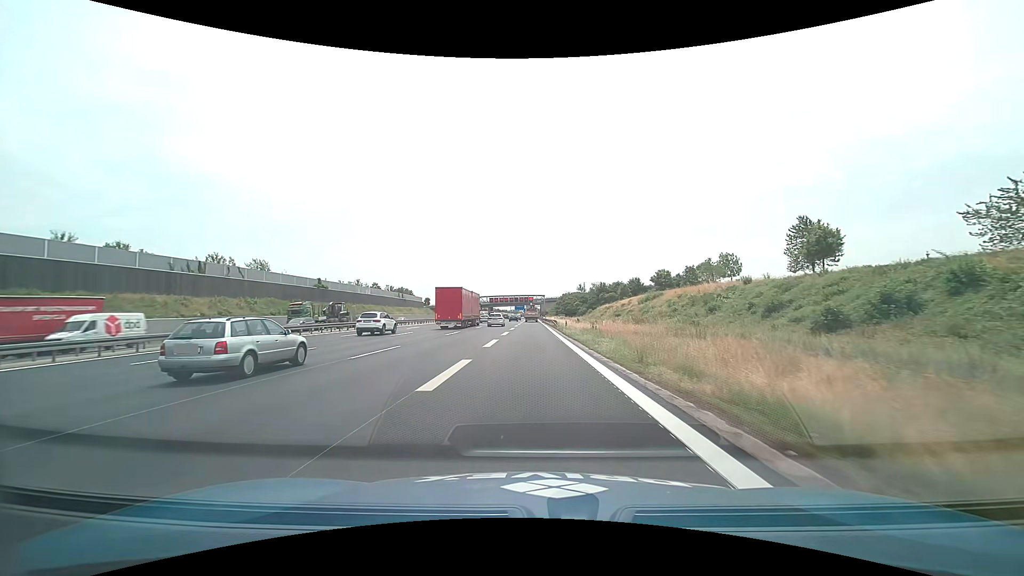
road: motorway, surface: asphalt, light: Day
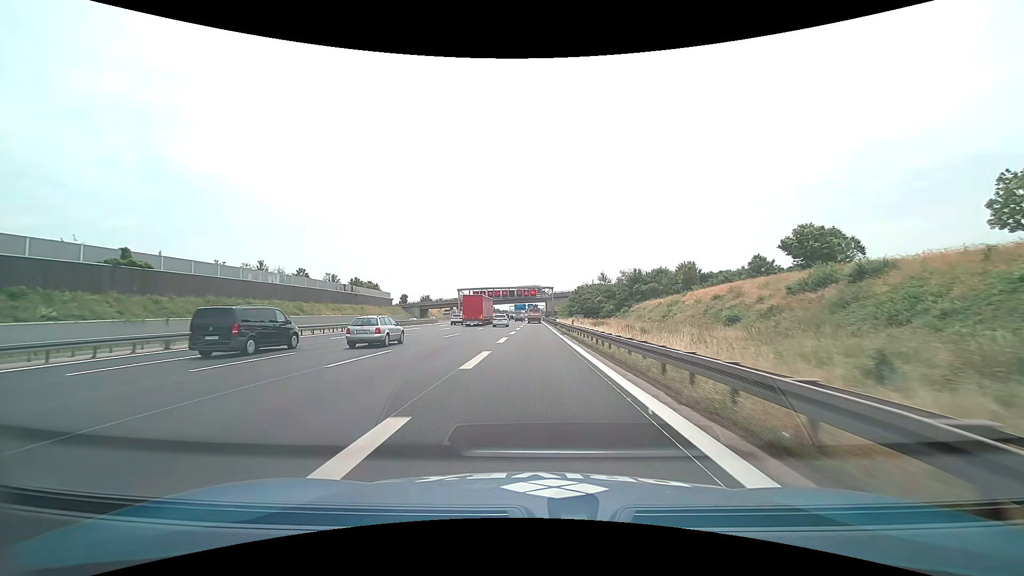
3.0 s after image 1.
(-0.1, +57.2) m; 0°
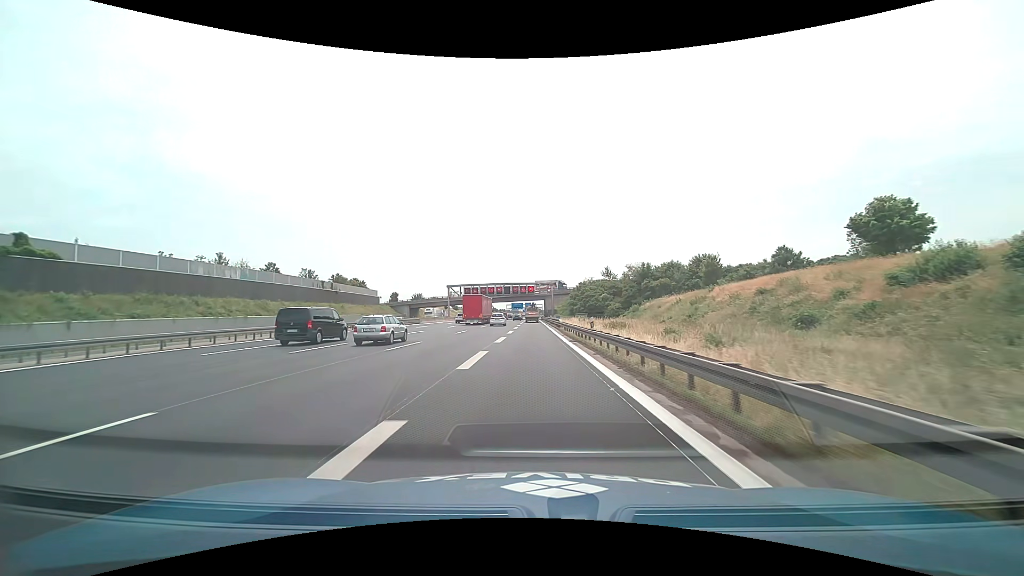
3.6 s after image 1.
(0.0, +12.3) m; 0°
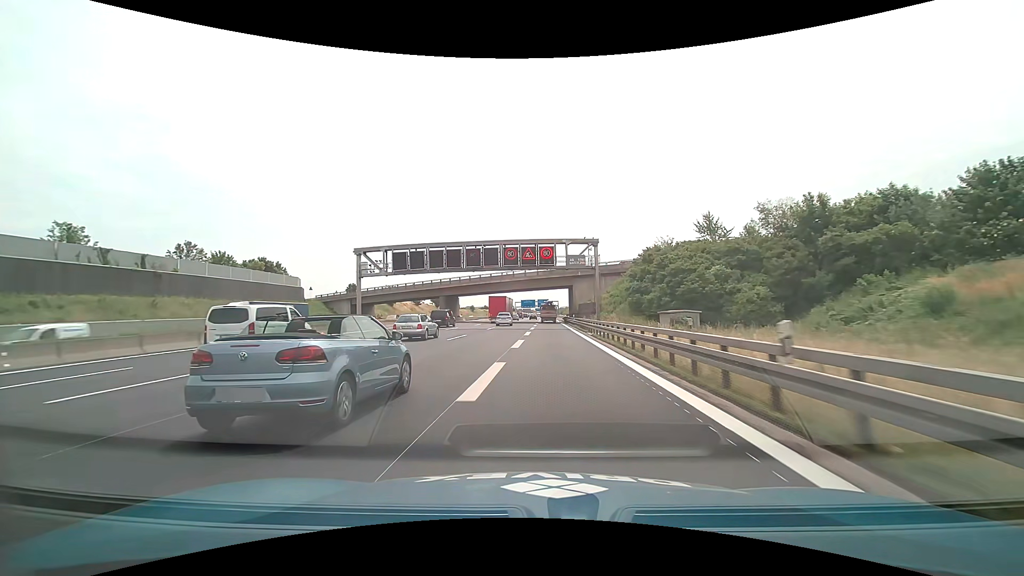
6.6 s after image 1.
(-0.5, +65.4) m; -1°
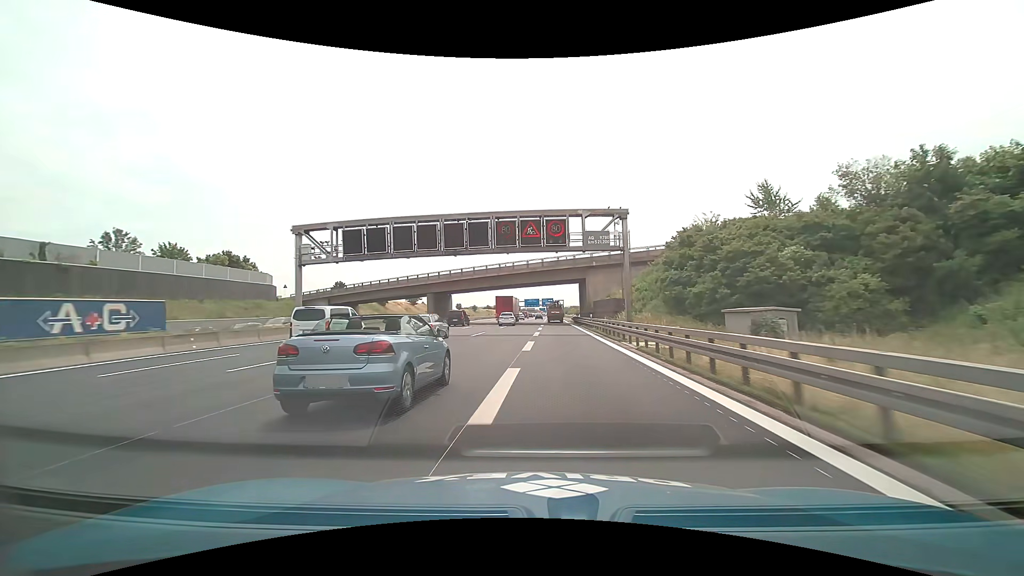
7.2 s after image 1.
(-0.1, +13.8) m; 0°
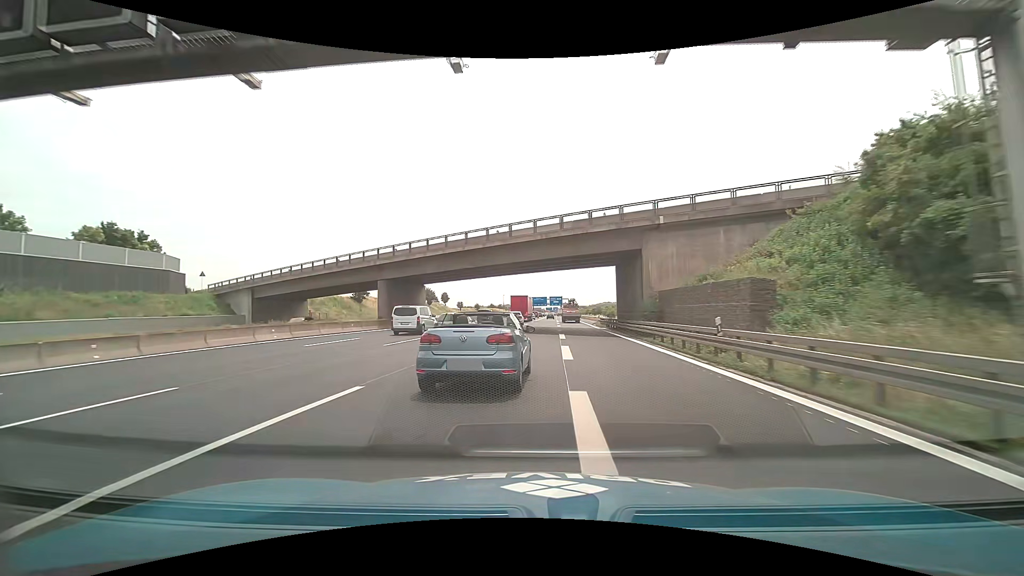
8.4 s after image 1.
(-0.4, +27.9) m; -1°
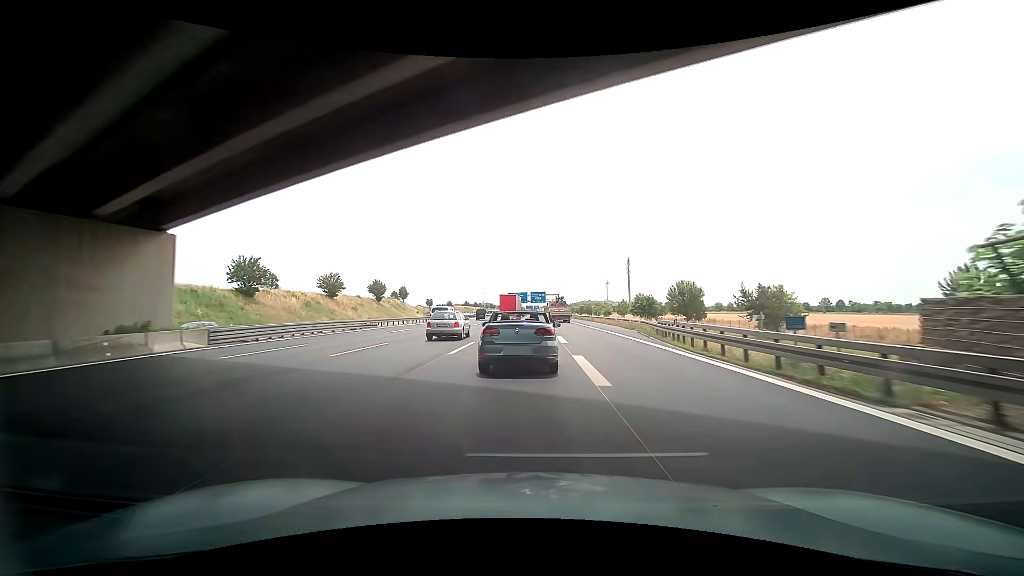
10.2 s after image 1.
(+0.9, +41.5) m; +1°
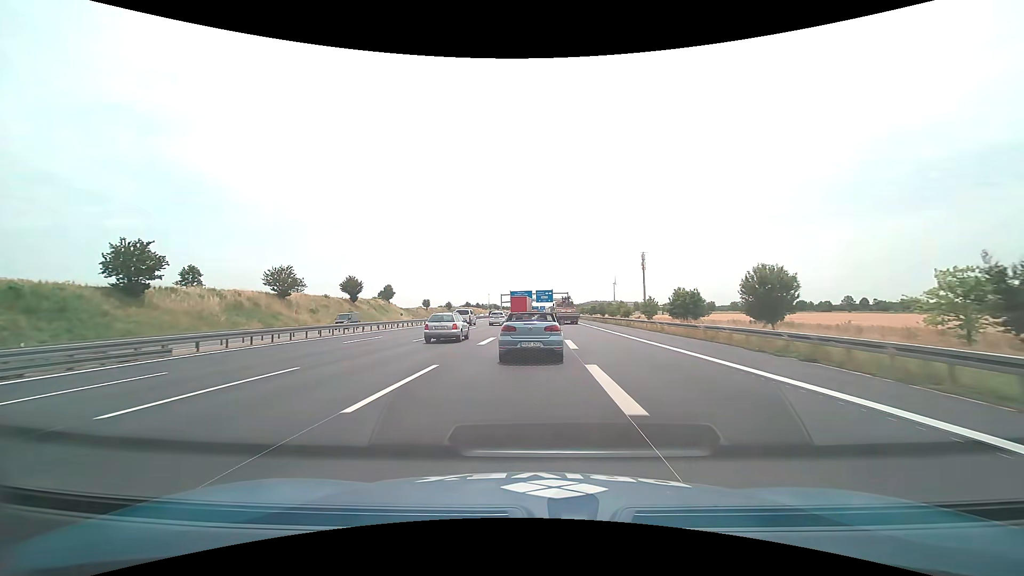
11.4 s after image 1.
(+0.9, +26.6) m; +1°
(0, +10) (0, +20) (0, +30) (0, +40) (0, +50) (0, +60) (0, +70) (0, +80) (0, +90) (0, +100) m
